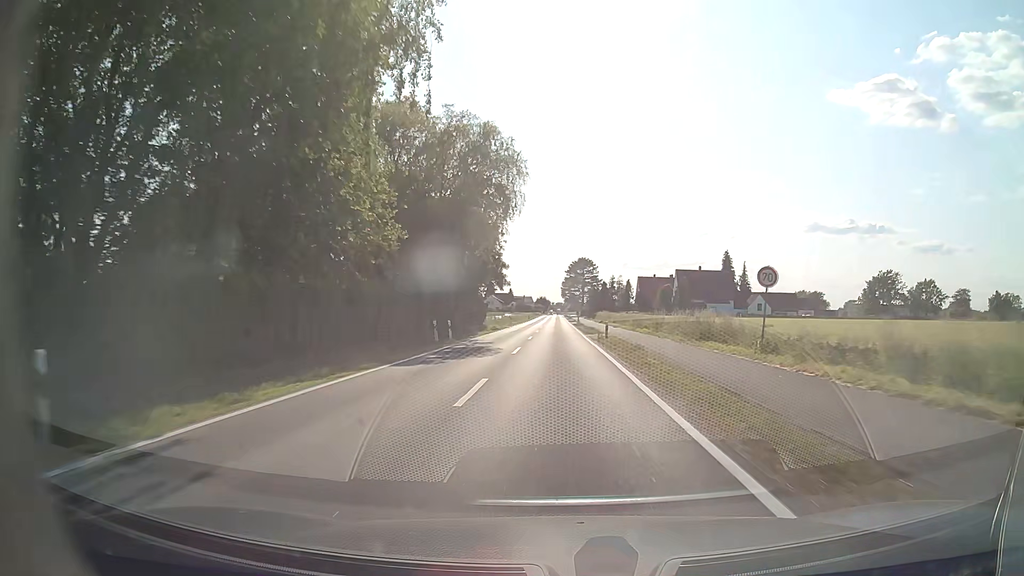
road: tertiary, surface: asphalt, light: Day
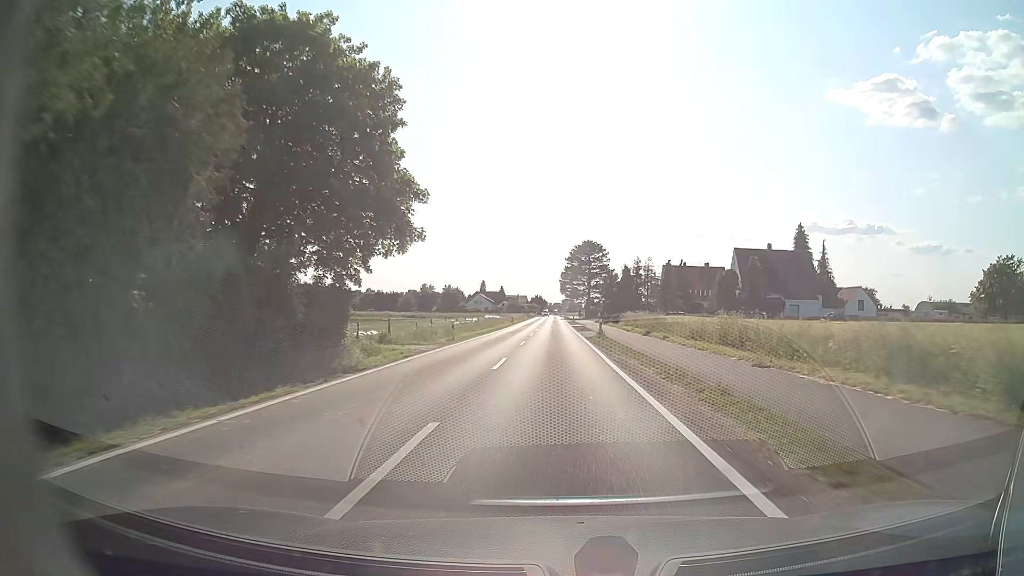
(+0.1, +41.5) m; 0°
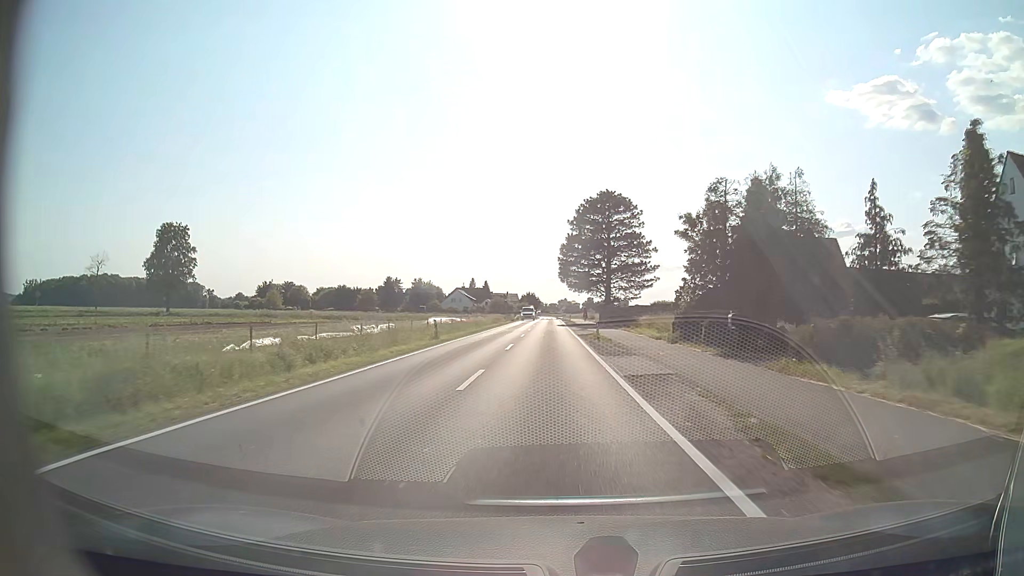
(-0.1, +52.7) m; 0°
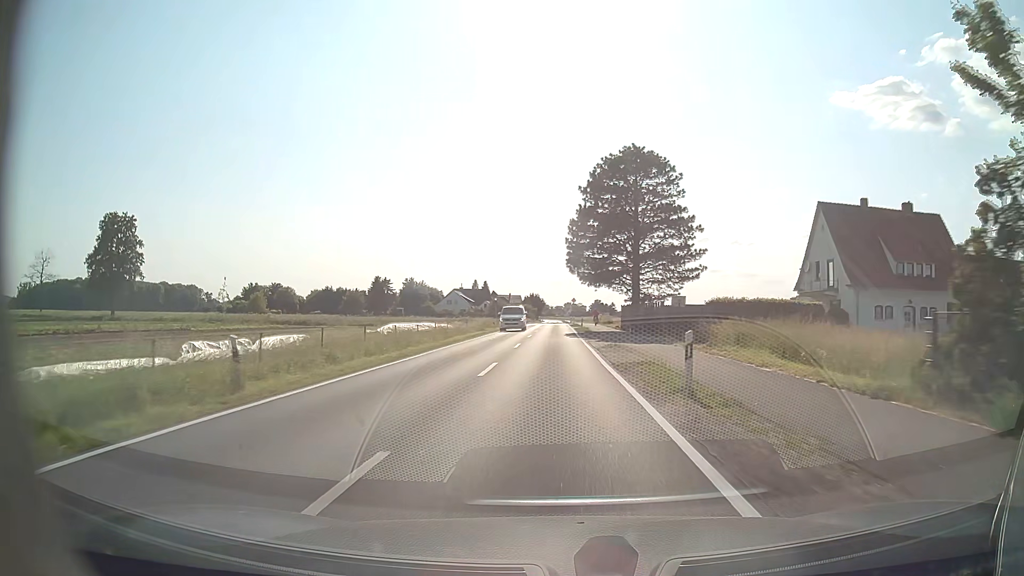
(-0.1, +21.2) m; -1°
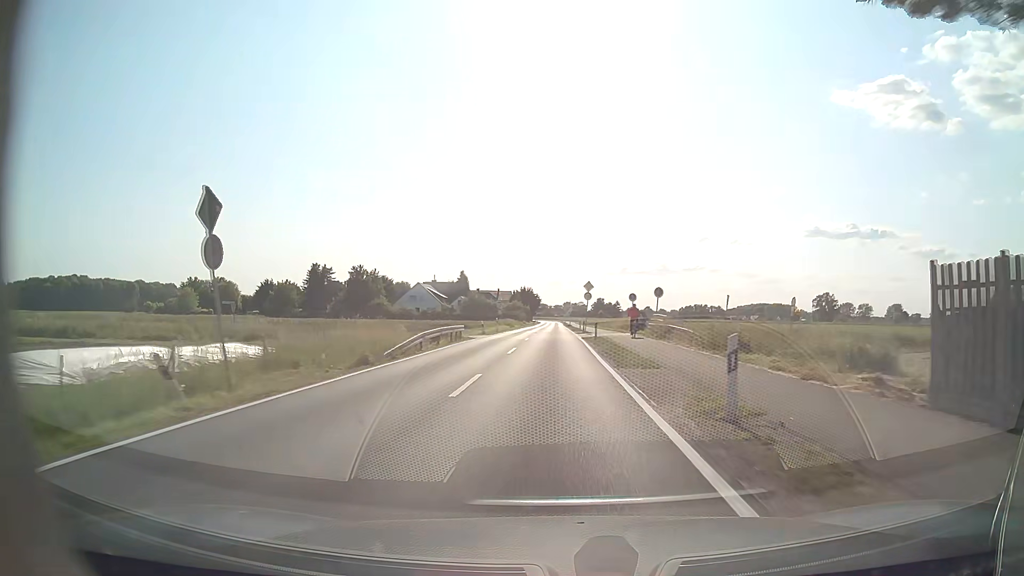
(+0.2, +51.8) m; 0°
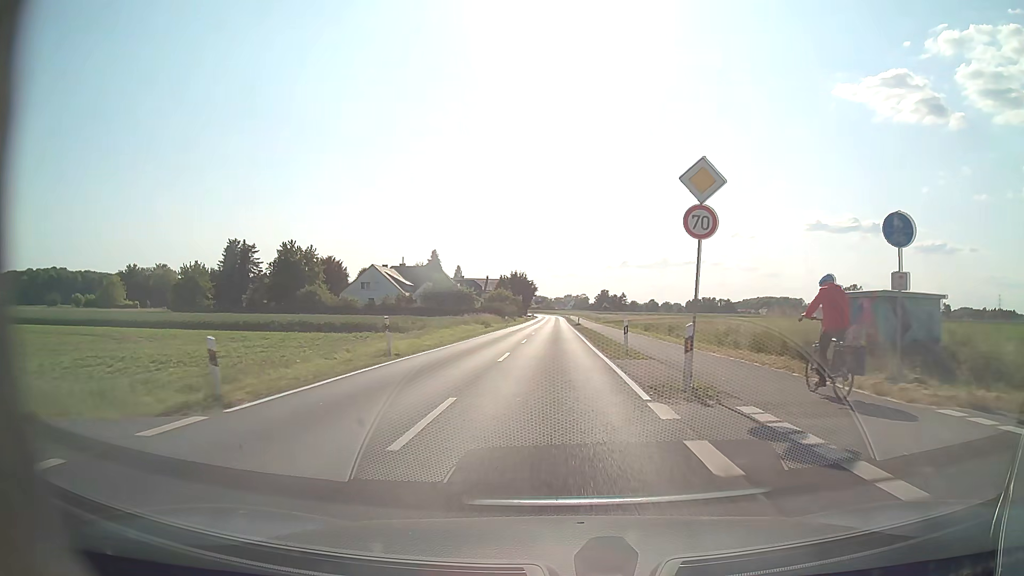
(+0.1, +40.3) m; 0°
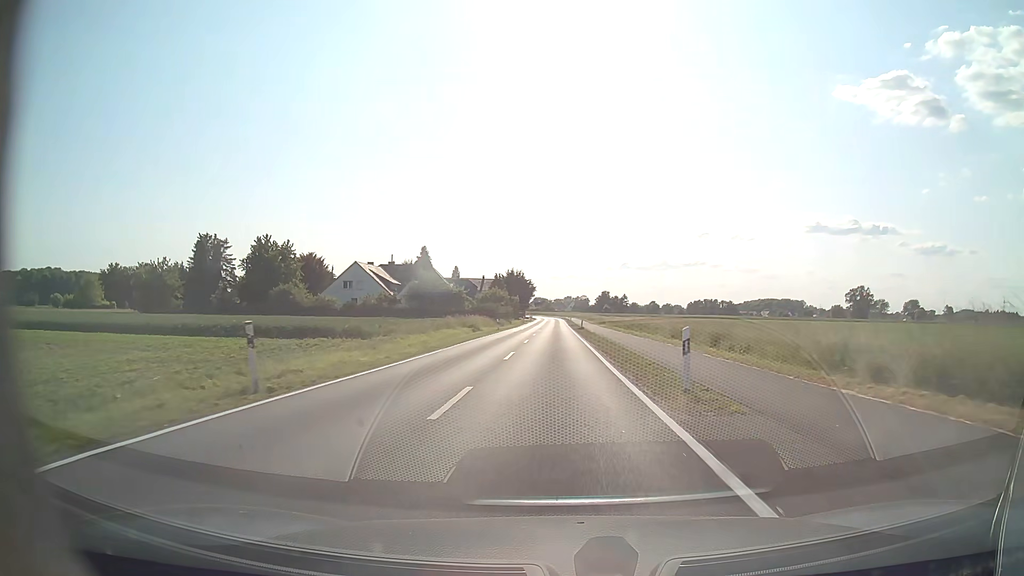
(0.0, +10.1) m; 0°
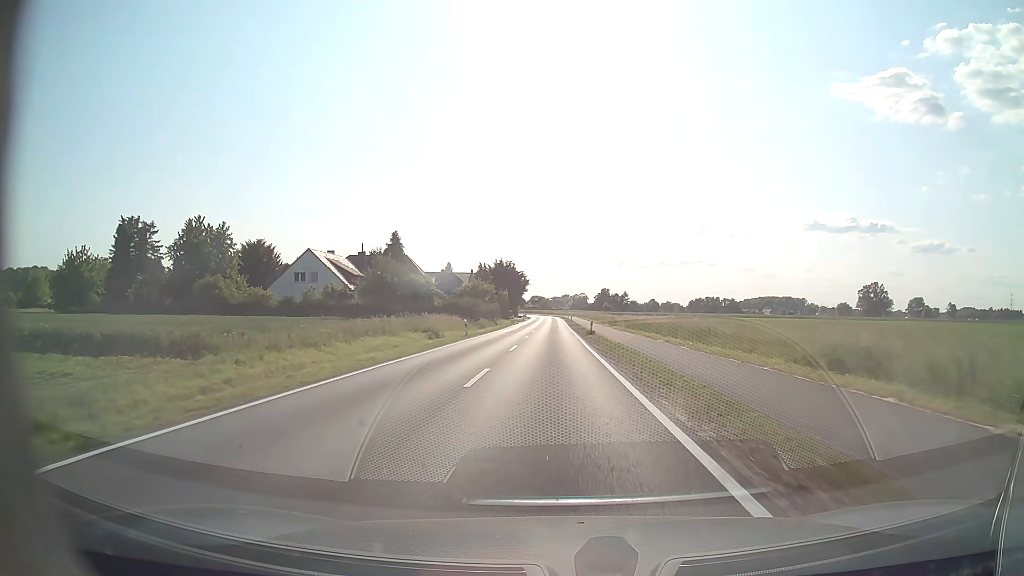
(0.0, +20.4) m; 0°
(0, +10) (0, +20) (0, +30) (0, +40) (0, +50) (0, +60) (0, +70) (0, +80) (0, +90) (0, +100) m
